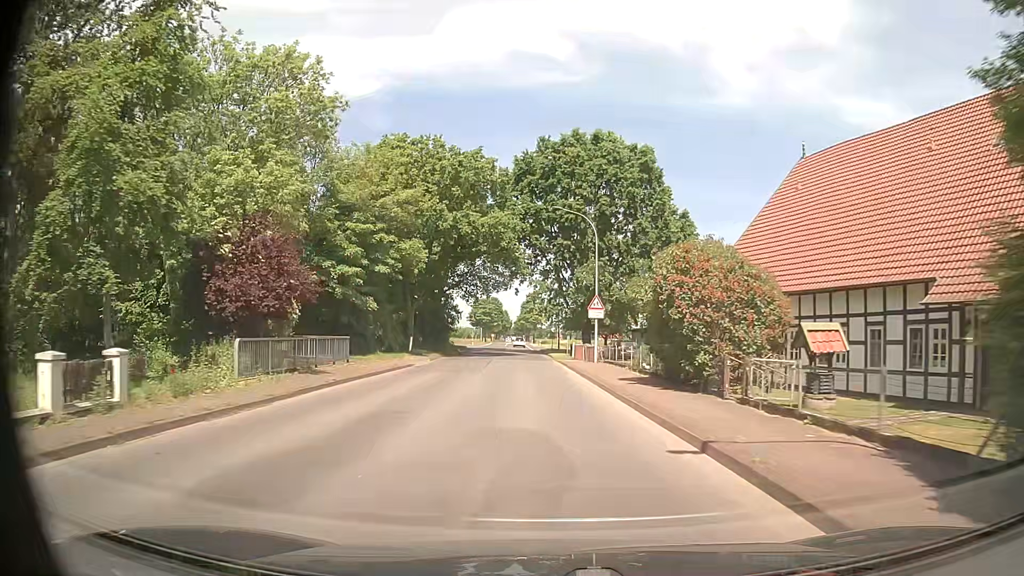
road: tertiary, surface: asphalt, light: Day
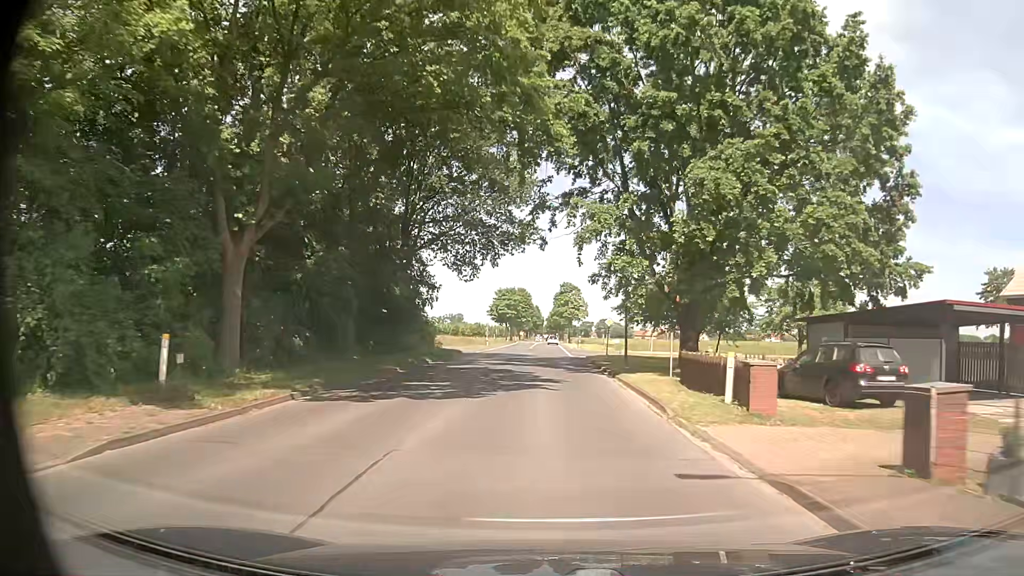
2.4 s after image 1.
(-0.9, +31.8) m; -2°
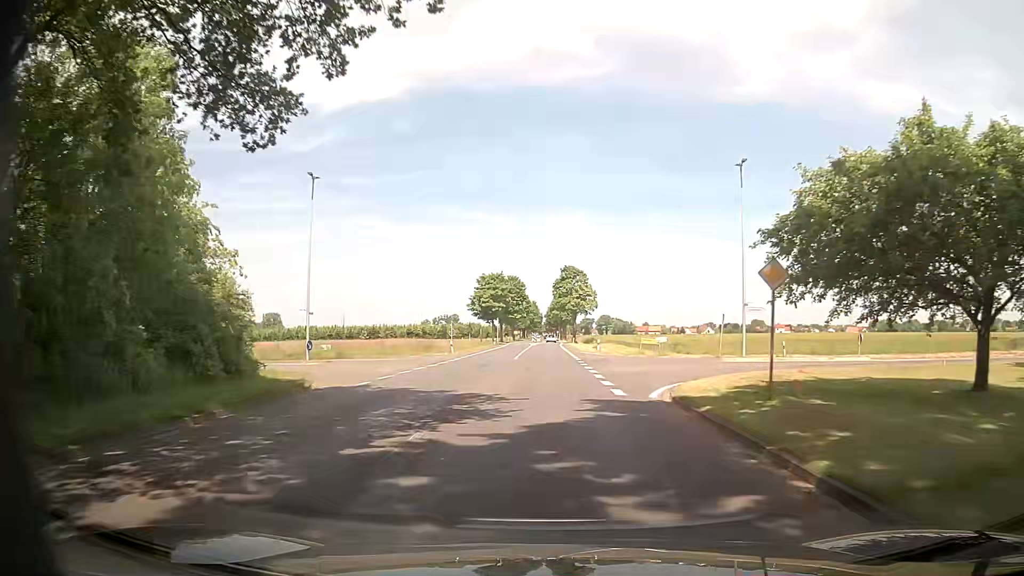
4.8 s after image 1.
(+0.2, +31.9) m; 0°
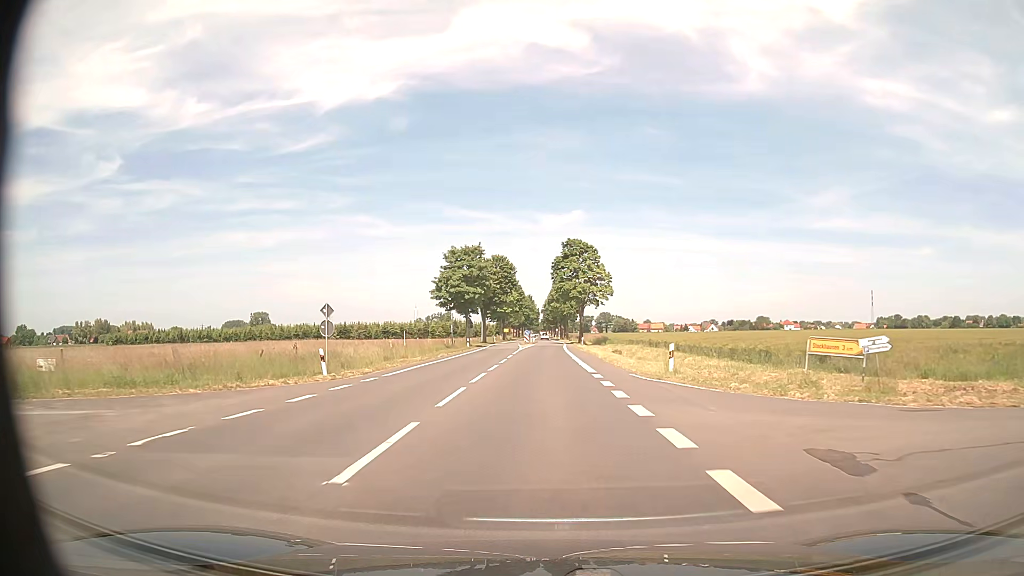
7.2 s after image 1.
(-0.2, +31.8) m; 0°
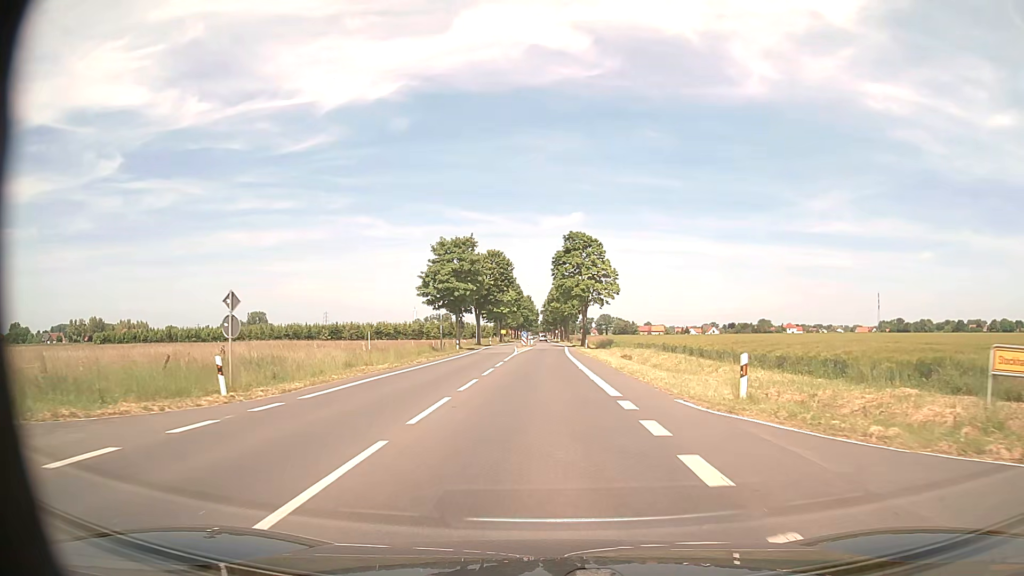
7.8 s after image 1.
(0.0, +8.0) m; 0°
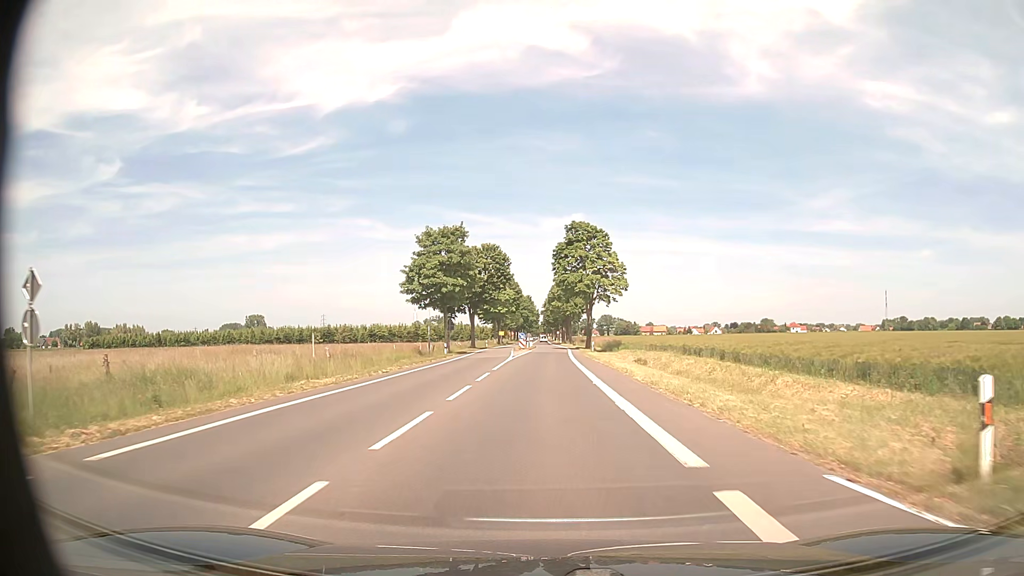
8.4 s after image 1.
(0.0, +8.0) m; 0°
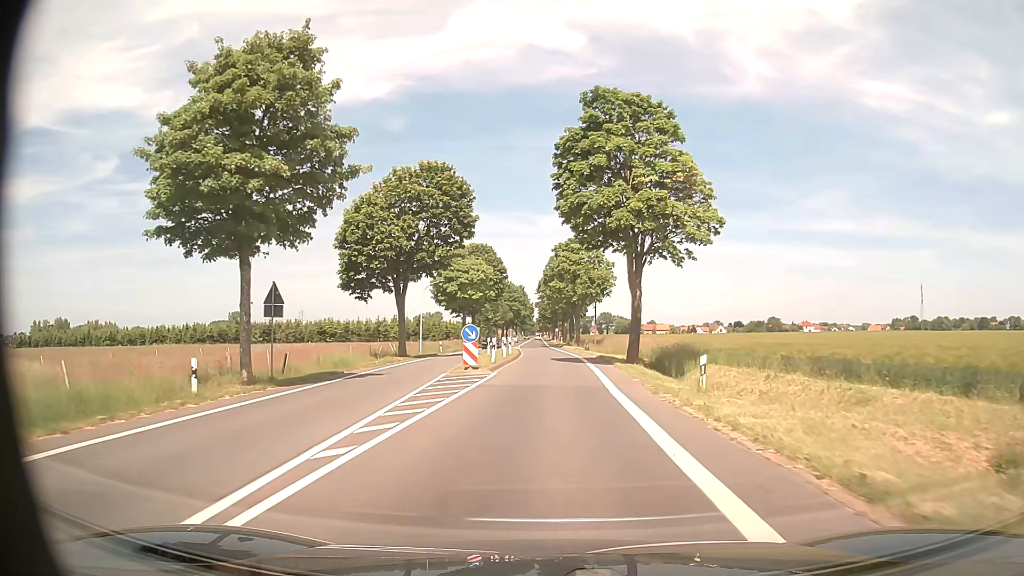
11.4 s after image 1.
(+0.1, +39.8) m; 0°
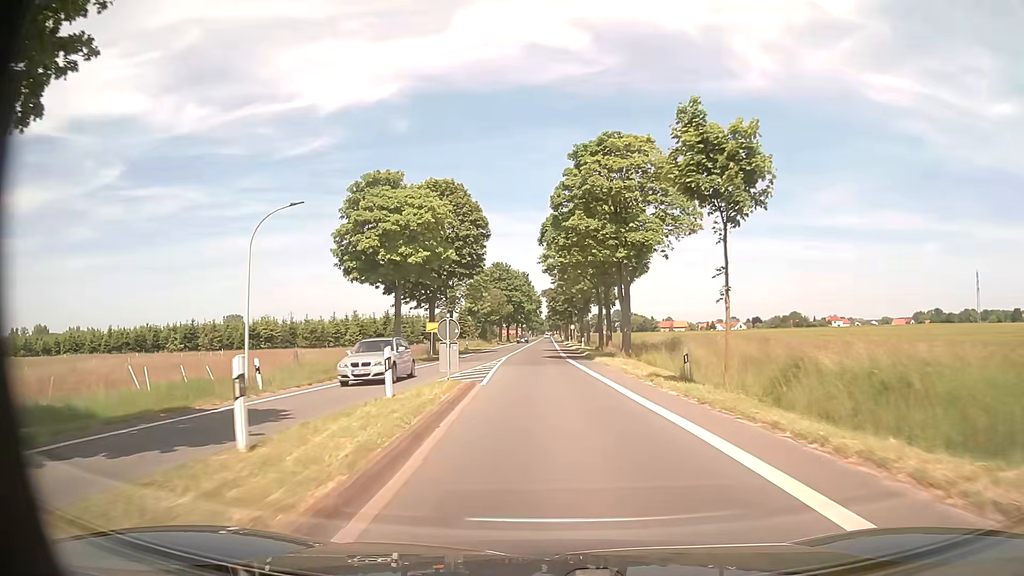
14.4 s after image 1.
(-0.3, +39.7) m; -1°
(0, +10) (0, +20) (0, +30) (0, +40) (0, +50) (0, +60) (-1, +70) (-1, +80) (-1, +90) (-1, +100) m
